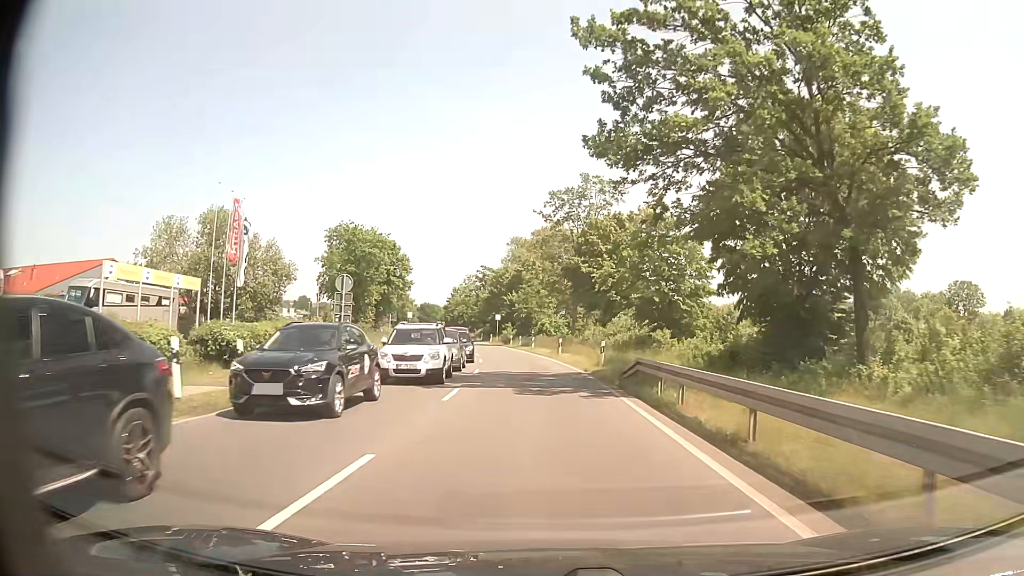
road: secondary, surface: asphalt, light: Day
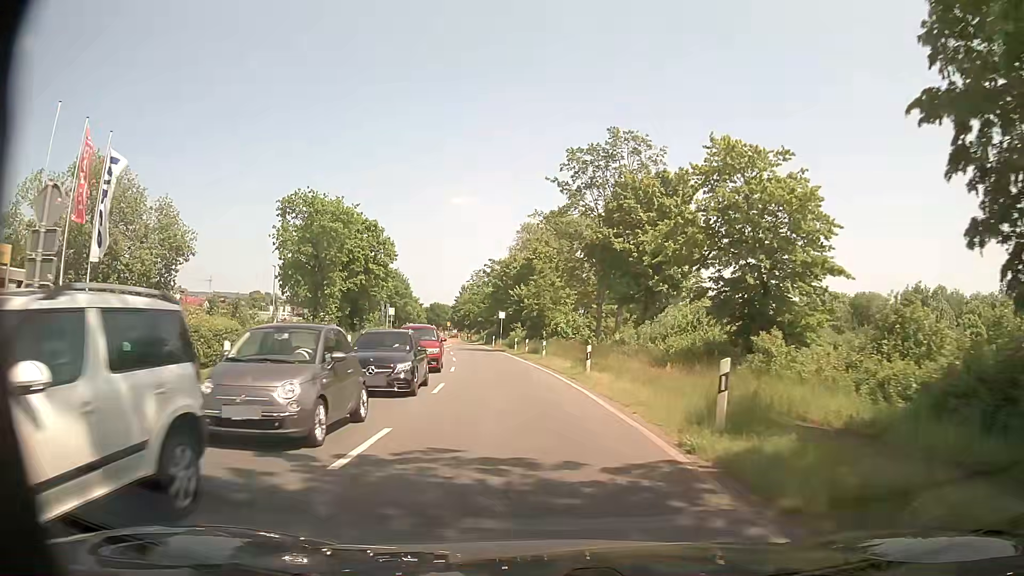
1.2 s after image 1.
(+0.1, +16.0) m; -1°
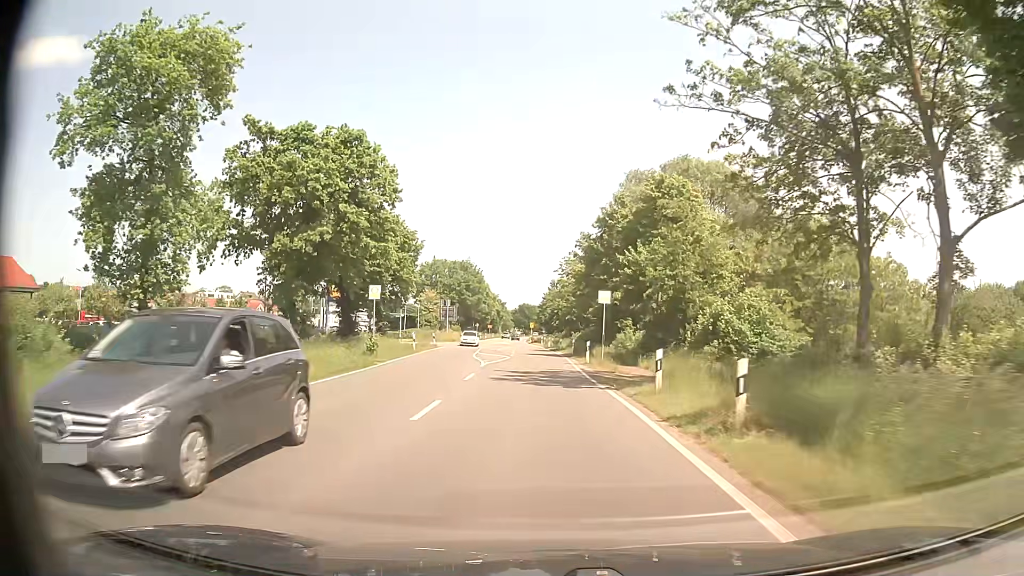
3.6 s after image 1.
(-2.2, +32.7) m; -8°
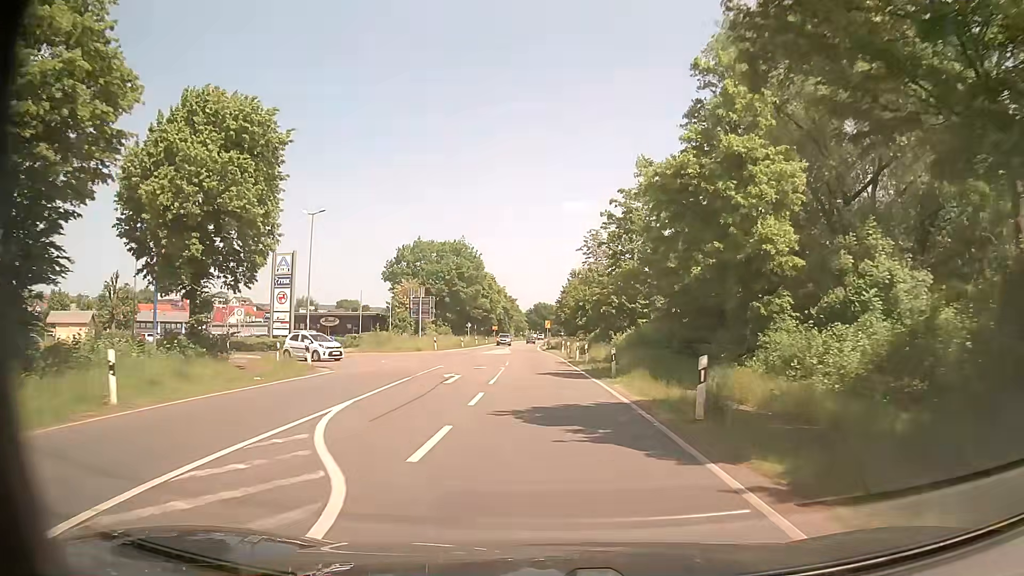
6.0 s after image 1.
(-0.5, +33.8) m; -1°
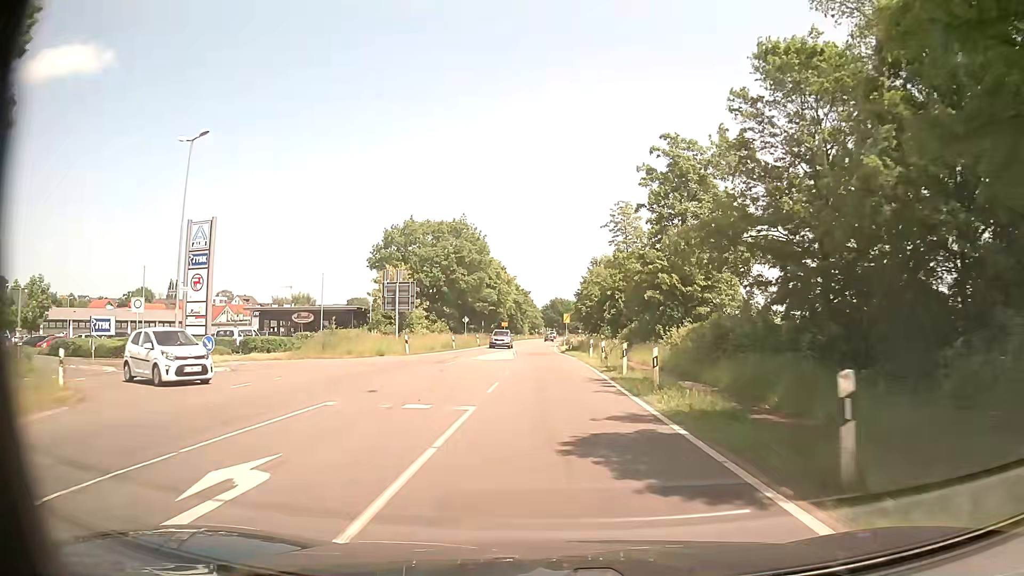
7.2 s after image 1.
(-0.2, +17.3) m; -2°
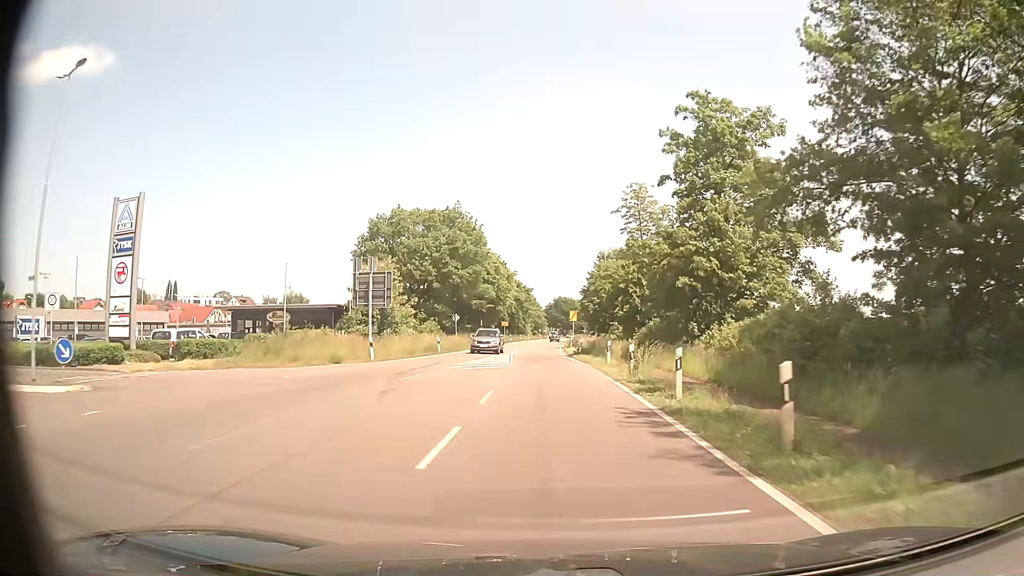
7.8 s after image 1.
(0.0, +8.7) m; 0°
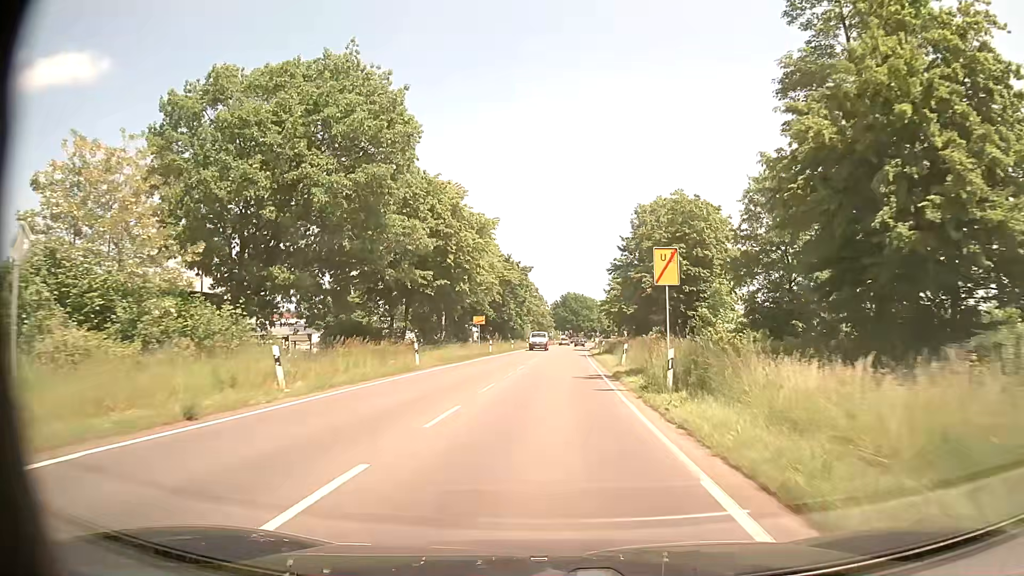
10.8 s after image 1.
(-0.2, +45.9) m; 0°
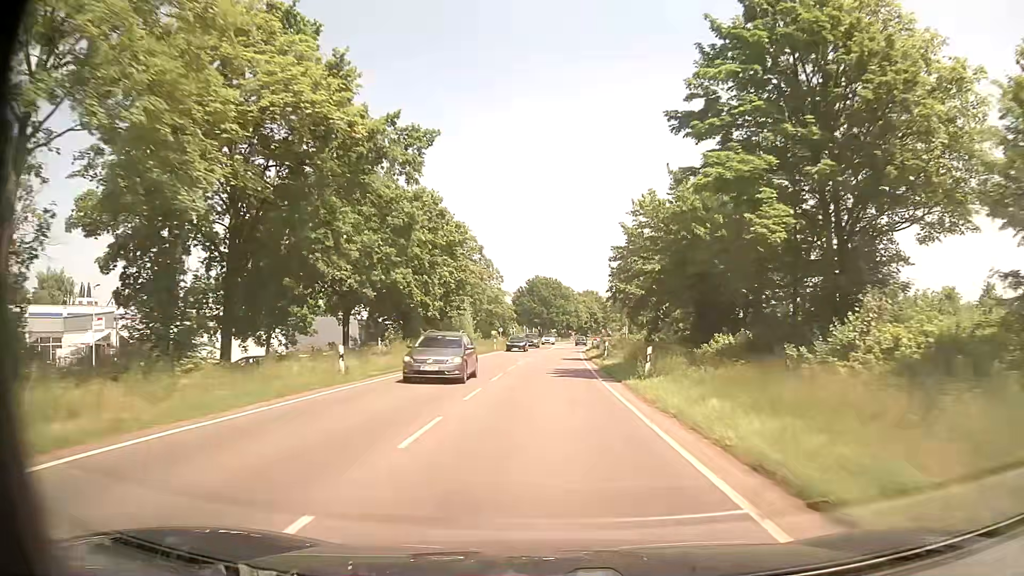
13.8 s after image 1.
(+1.5, +52.6) m; +4°
(0, +10) (0, +20) (0, +30) (0, +40) (0, +50) (0, +60) (+1, +70) (+2, +80) (+3, +90) (+3, +100) m
